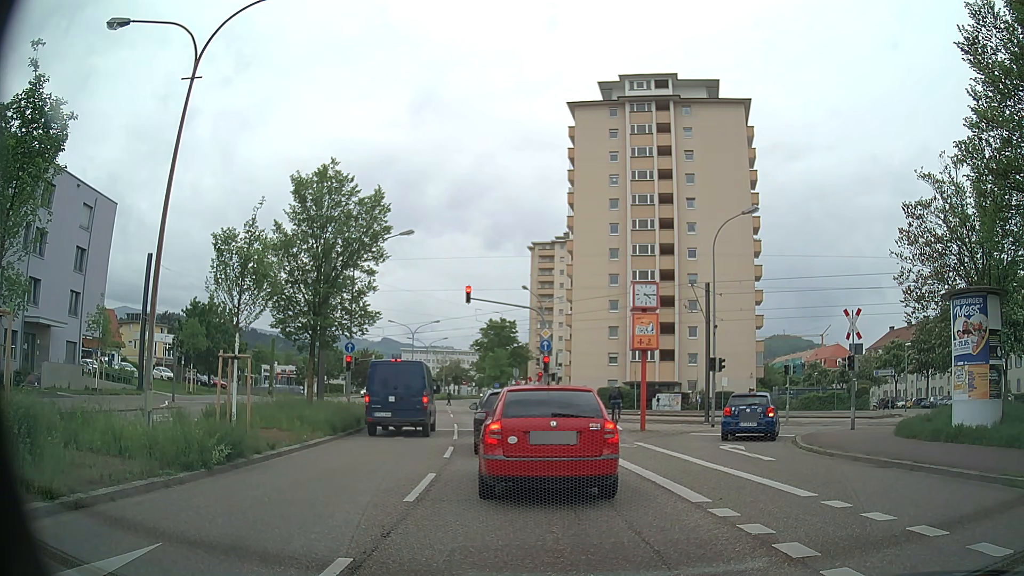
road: secondary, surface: asphalt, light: Day
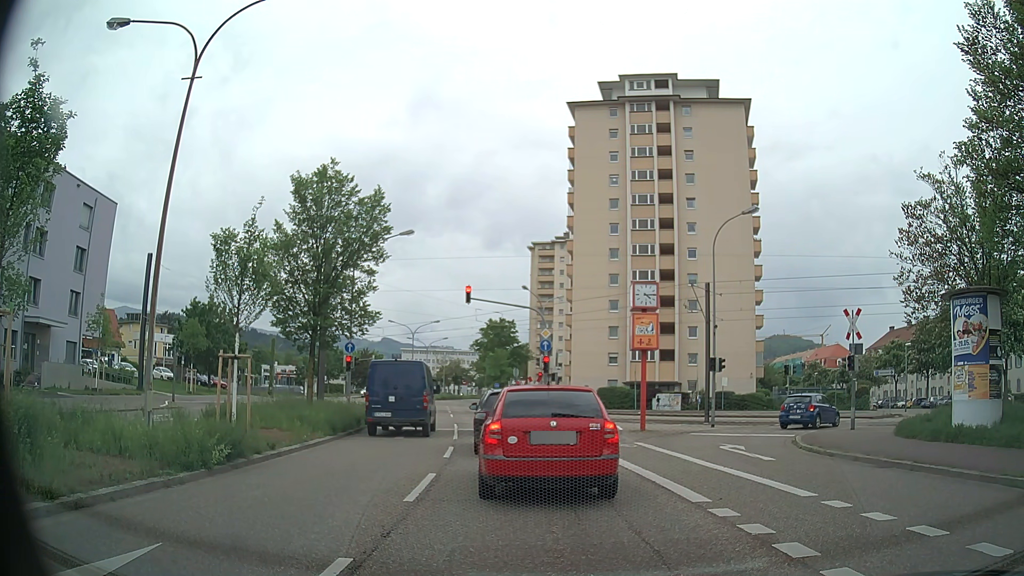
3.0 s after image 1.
(0.0, 0.0) m; 0°
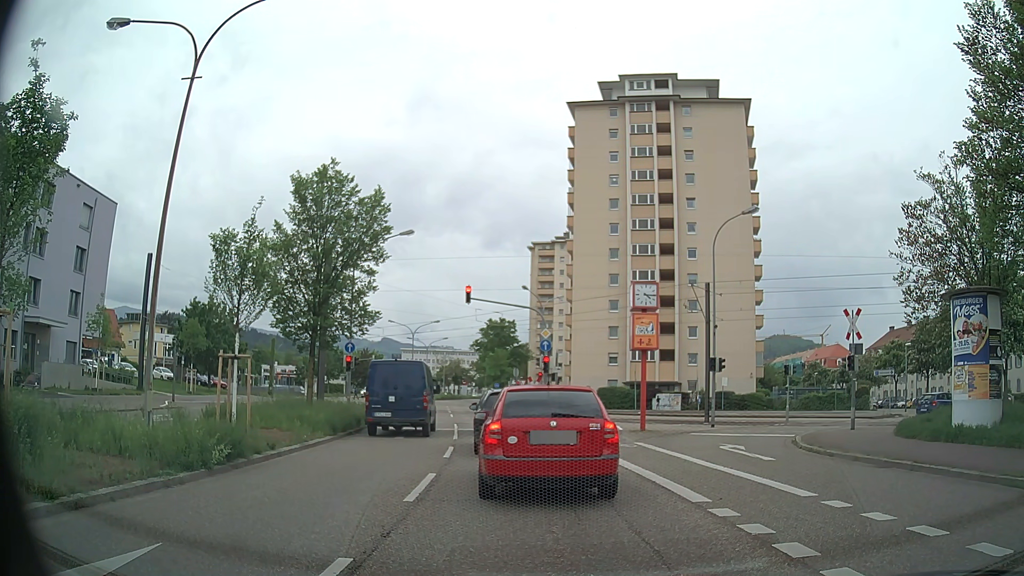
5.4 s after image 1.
(0.0, 0.0) m; 0°
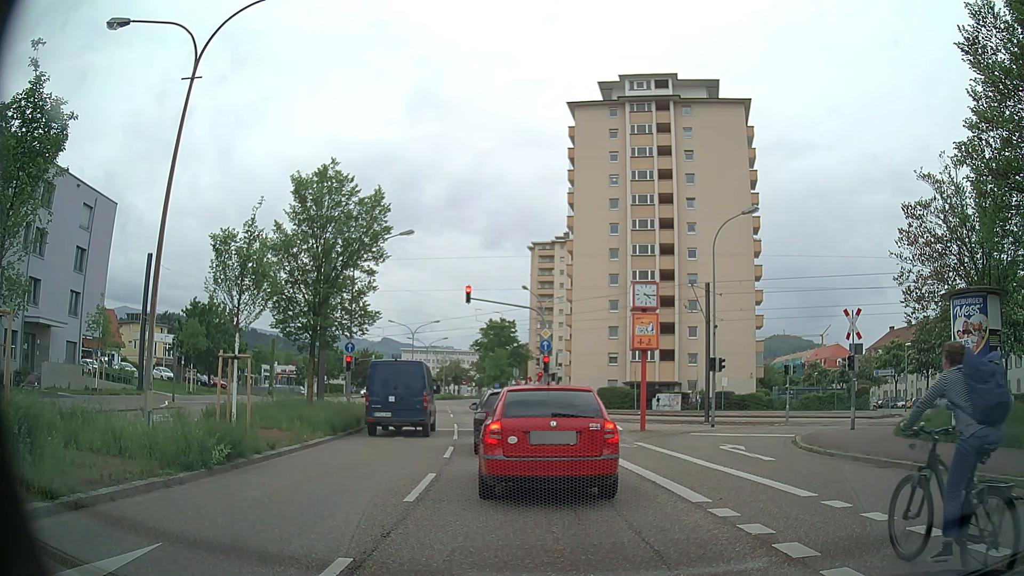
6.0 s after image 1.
(0.0, 0.0) m; 0°
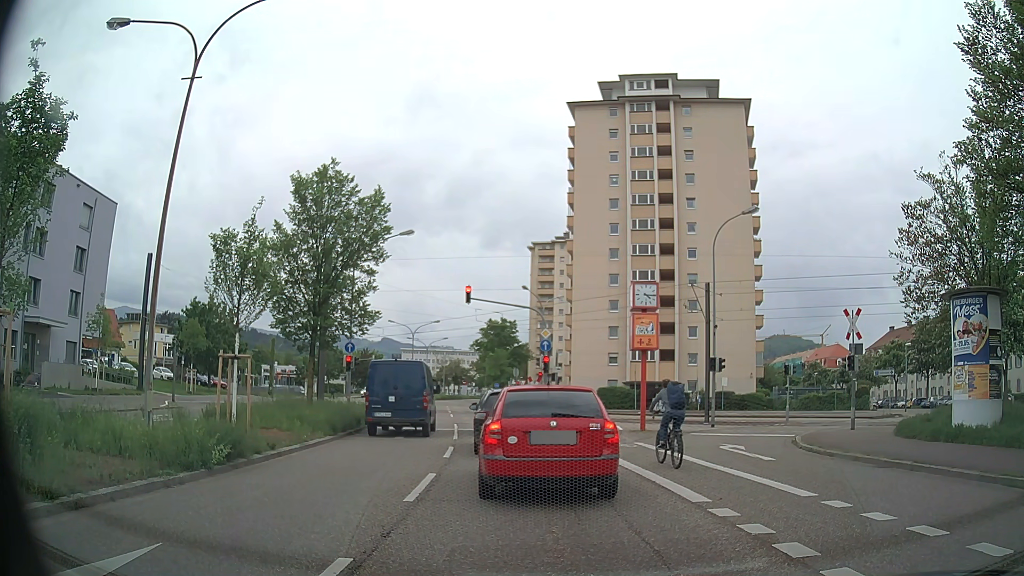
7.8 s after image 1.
(0.0, 0.0) m; 0°
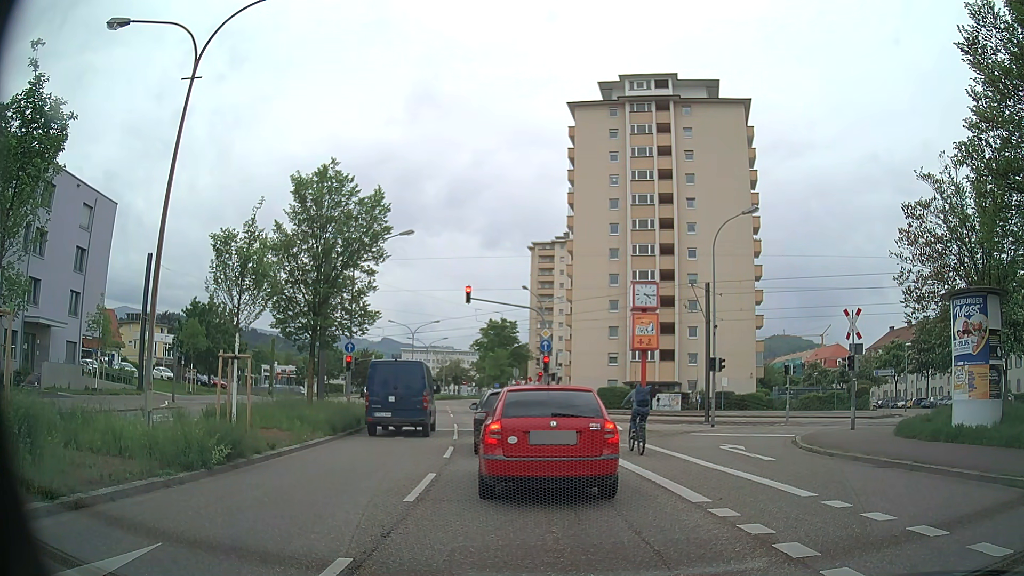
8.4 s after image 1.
(0.0, 0.0) m; 0°
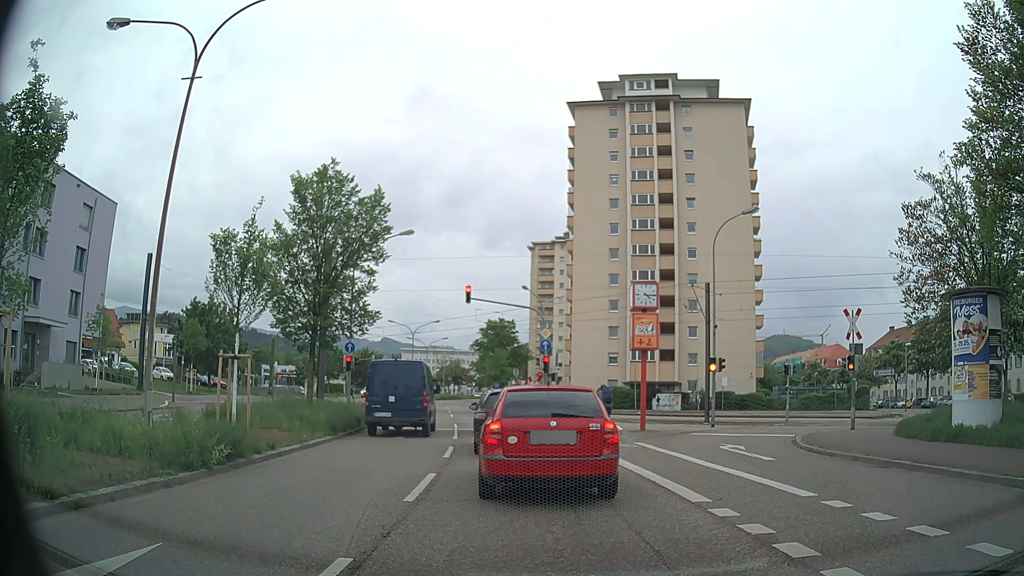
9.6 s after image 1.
(0.0, 0.0) m; 0°
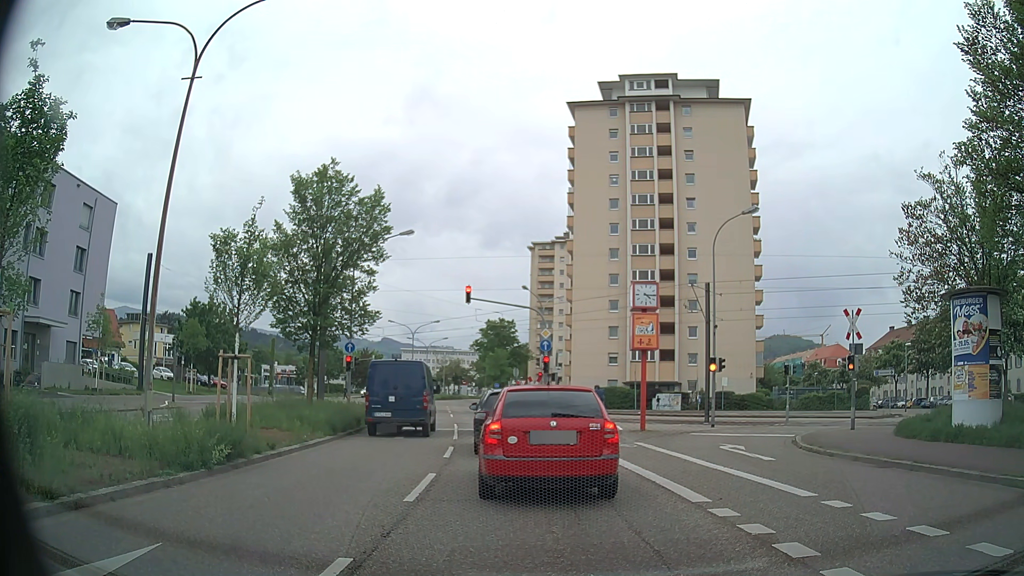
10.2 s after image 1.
(0.0, 0.0) m; 0°
(0, +10) (-1, +20) (-2, +30) (-3, +40) (-5, +50) (-6, +60) (-8, +69) (-9, +79) (-11, +89) (-12, +99) m
